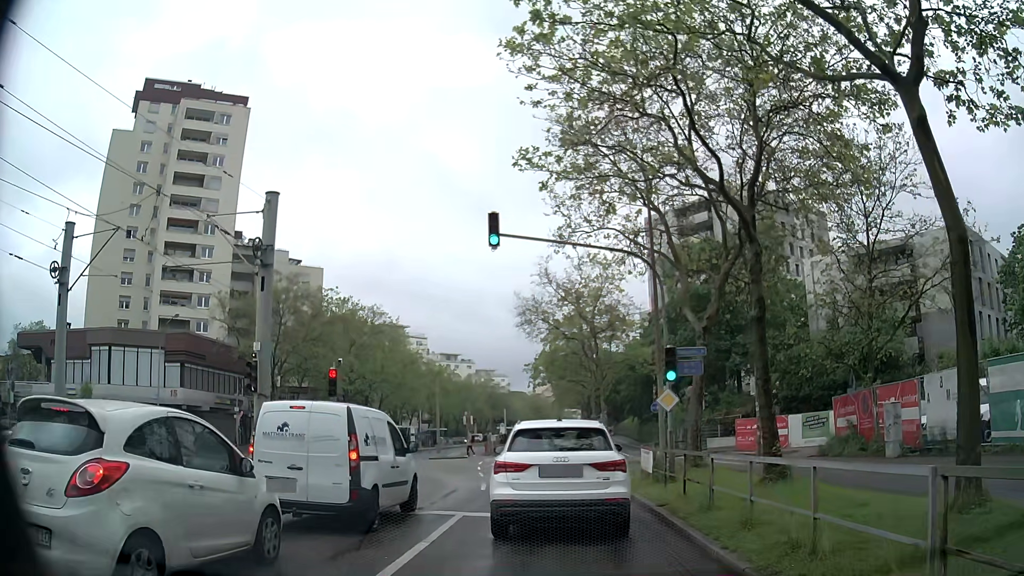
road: tertiary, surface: asphalt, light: Day
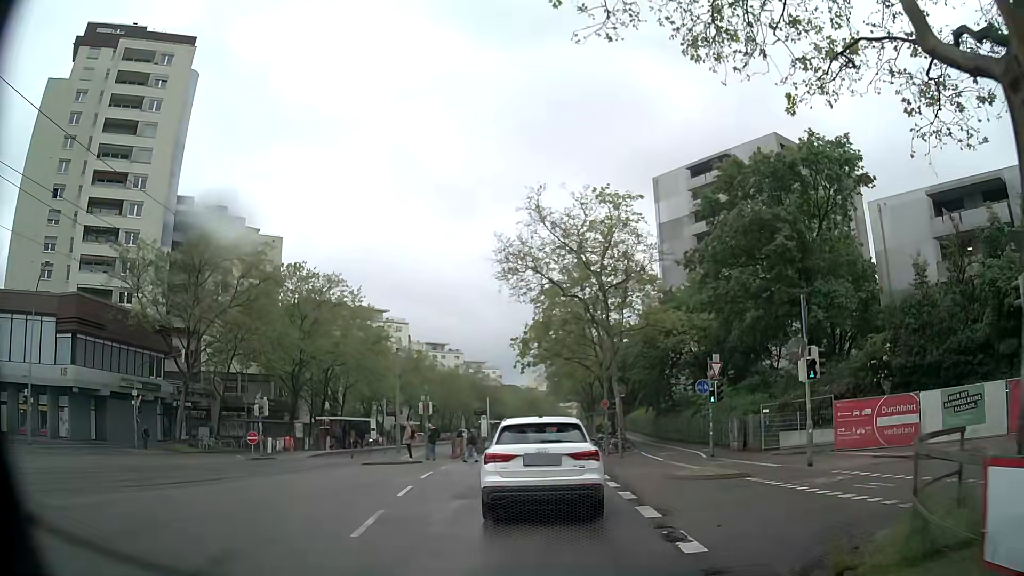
(+0.1, +15.3) m; 0°
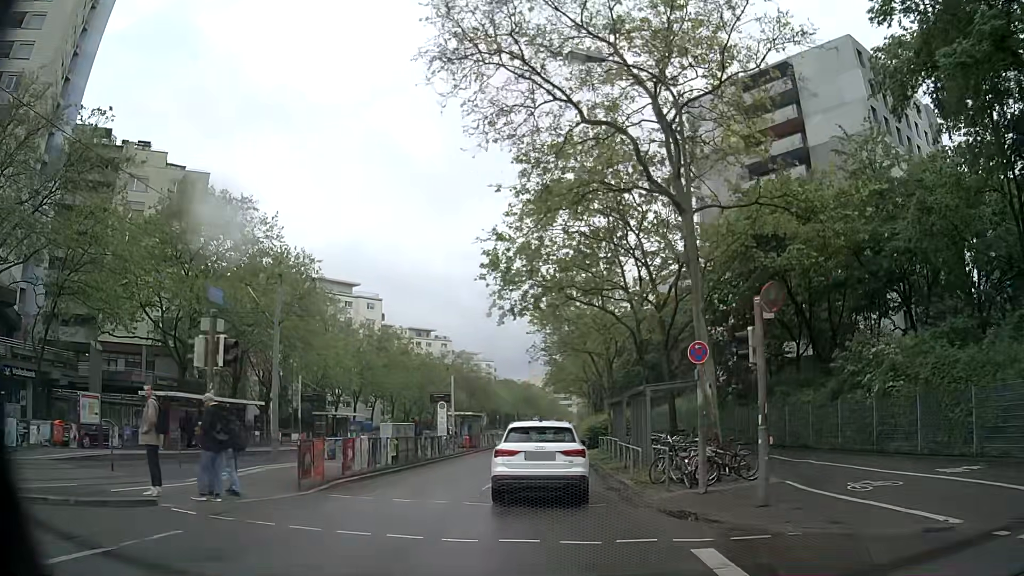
(+0.2, +22.4) m; 0°
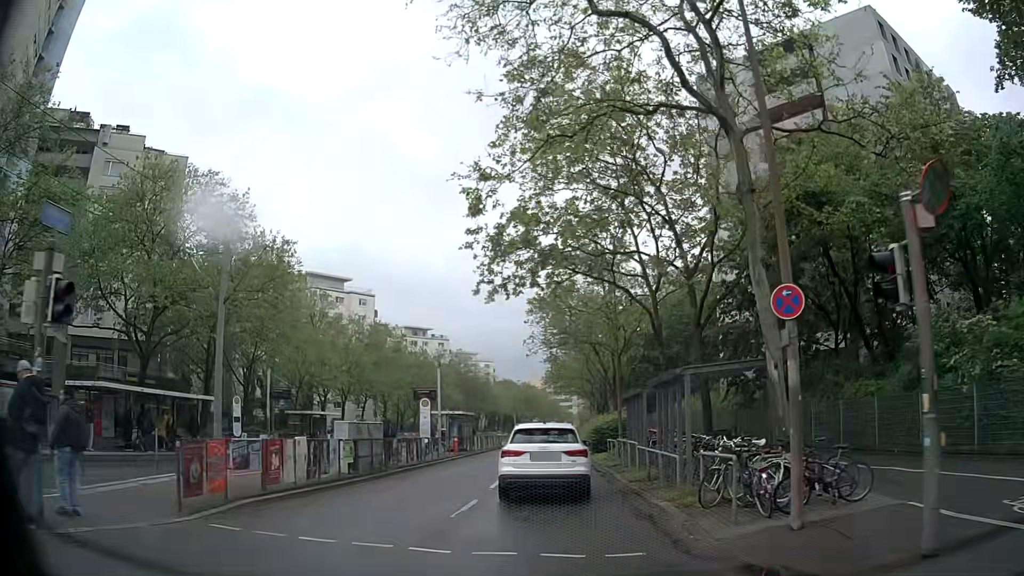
(0.0, +5.1) m; 0°
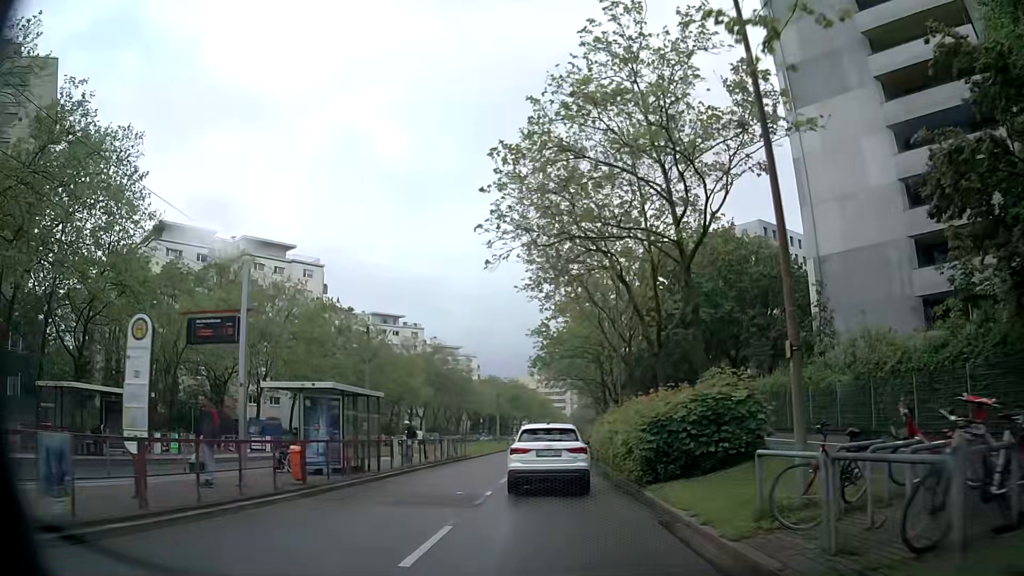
(+0.1, +22.6) m; 0°
